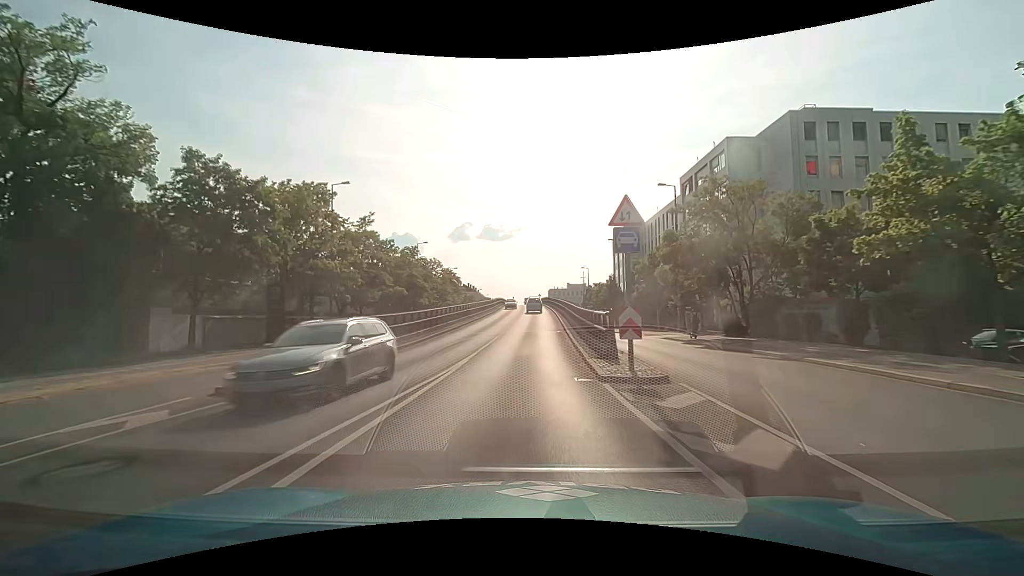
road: primary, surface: asphalt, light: Day
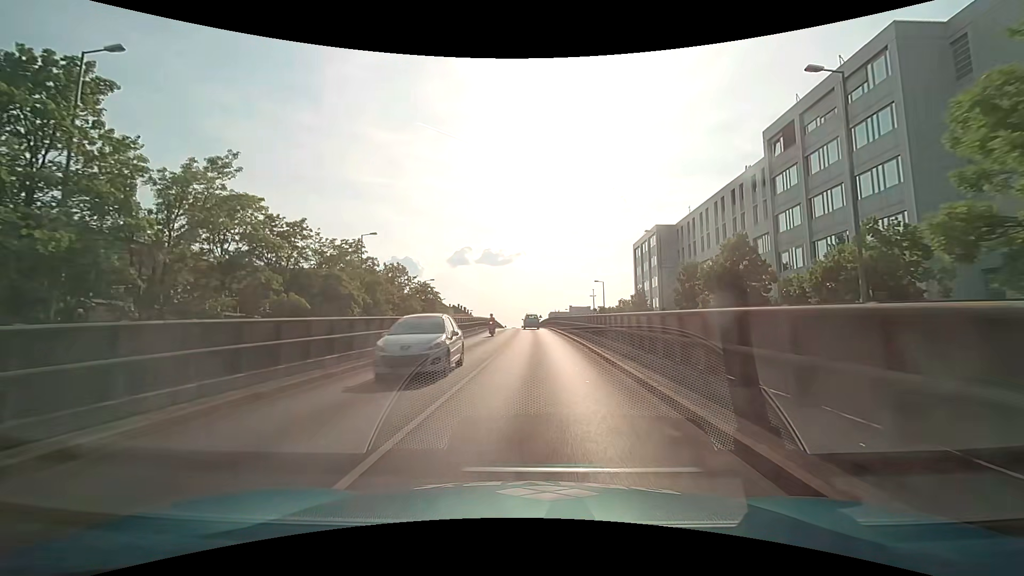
(+0.3, +27.2) m; 0°
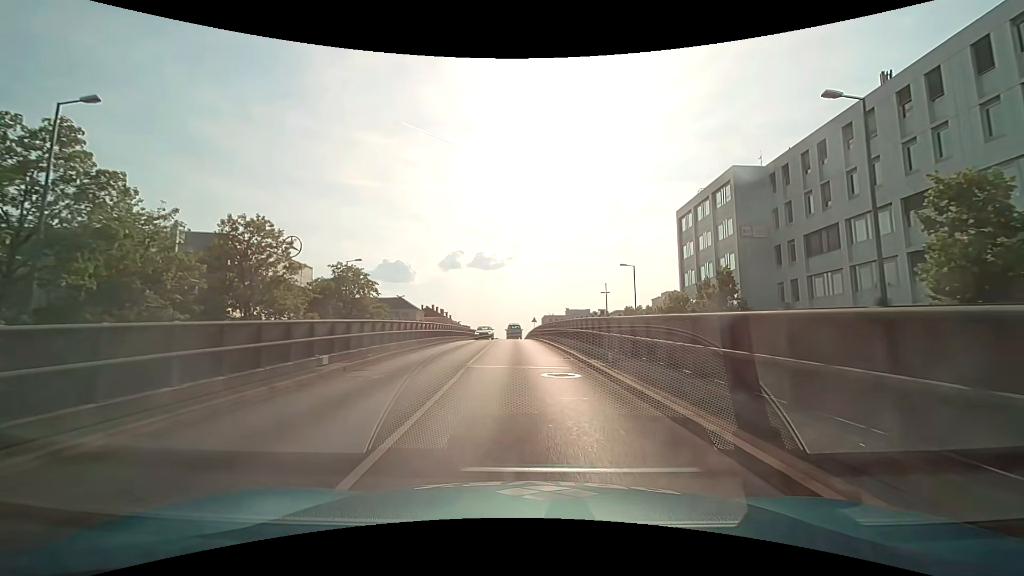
(+0.4, +35.1) m; +1°
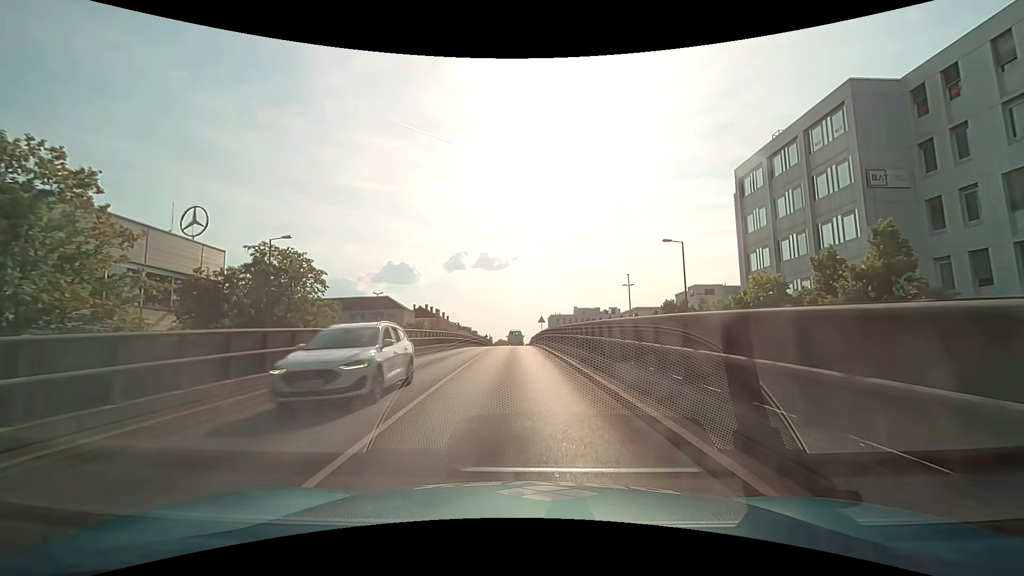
(-0.1, +17.5) m; 0°
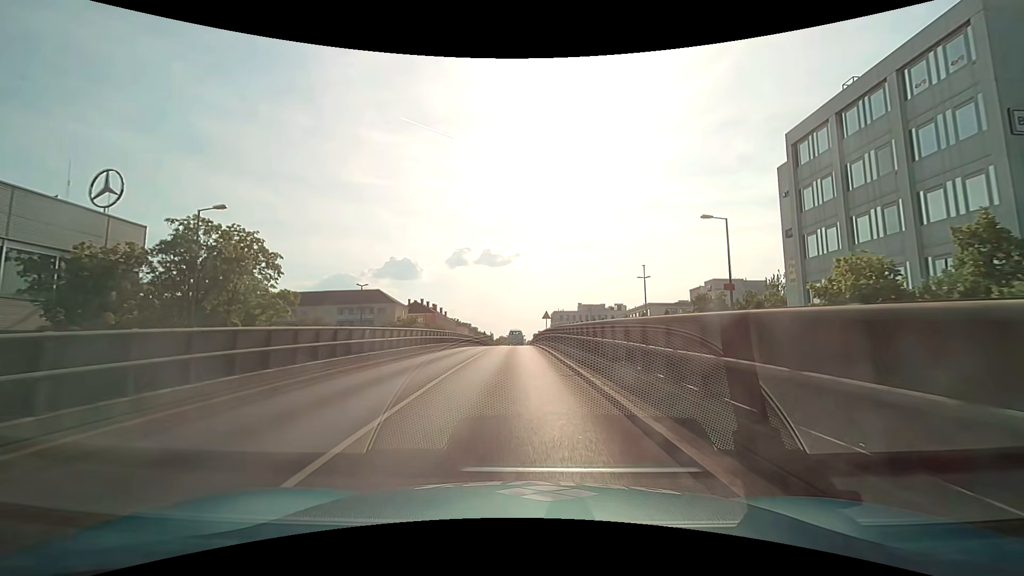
(-0.1, +8.8) m; 0°
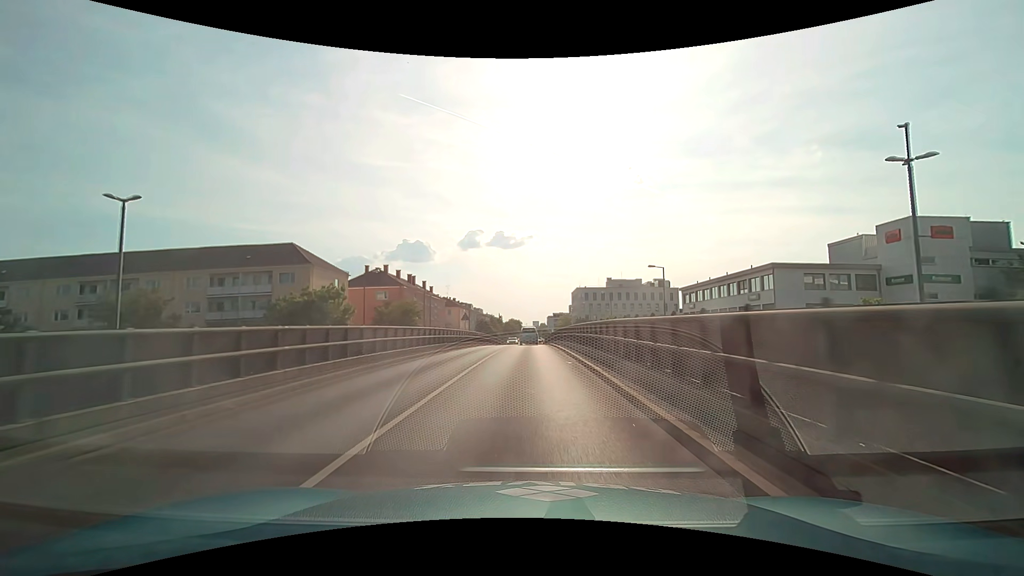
(-1.2, +45.1) m; -2°
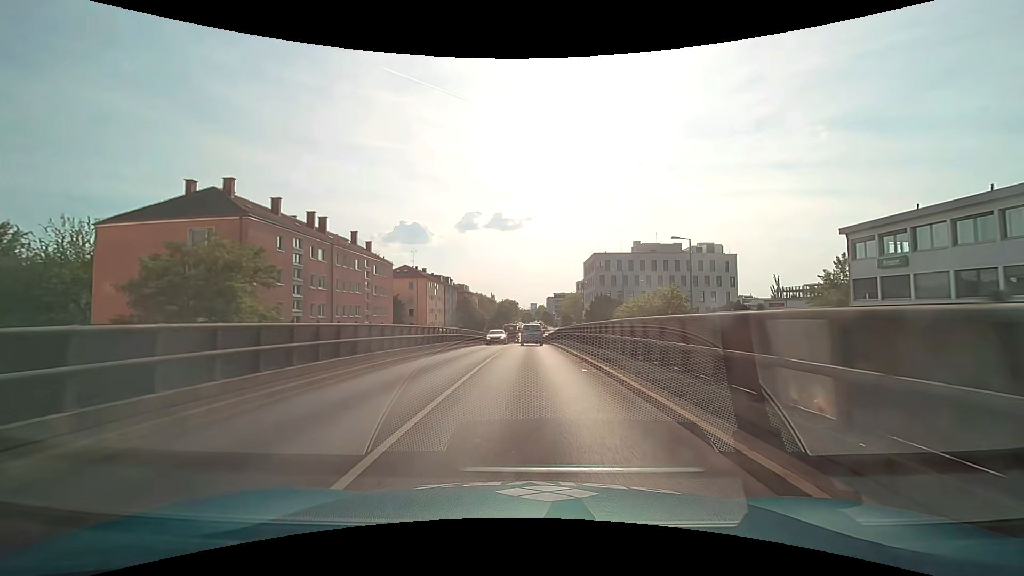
(-0.1, +45.5) m; 0°
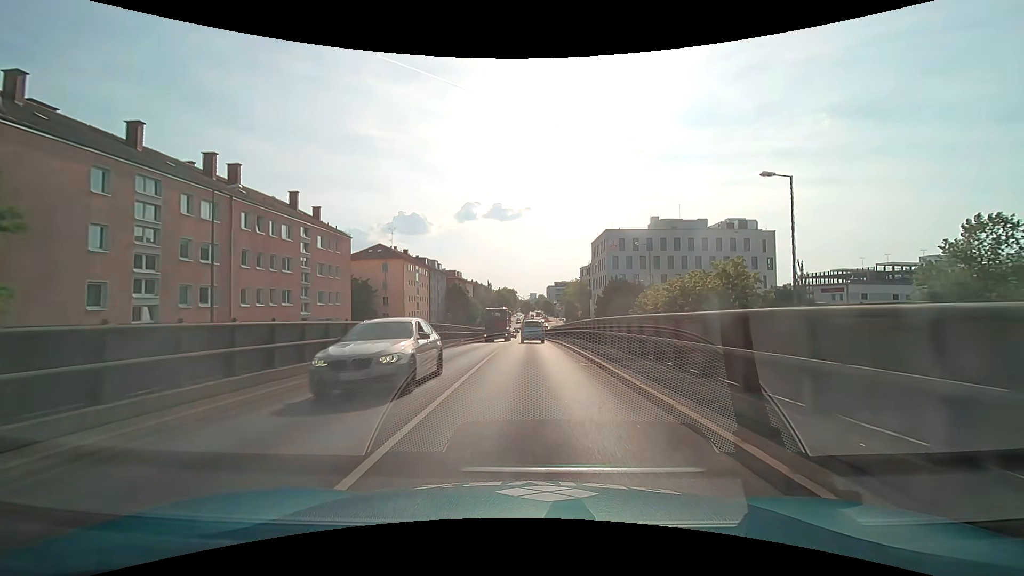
(0.0, +17.7) m; 0°
(0, +10) (0, +20) (0, +30) (0, +40) (0, +50) (0, +60) (0, +70) (0, +80) (0, +90) (0, +100) m
